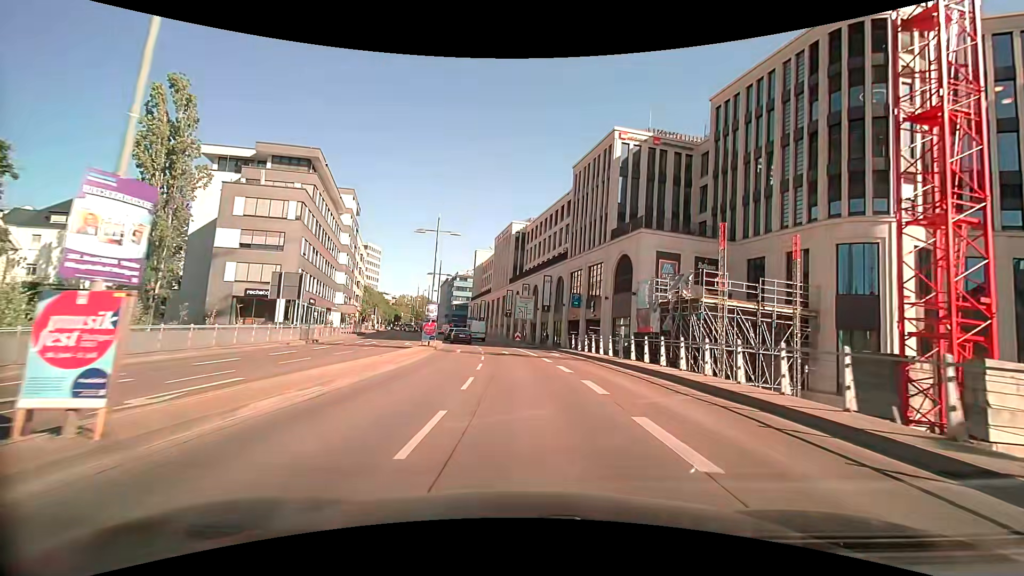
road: primary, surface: asphalt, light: Day
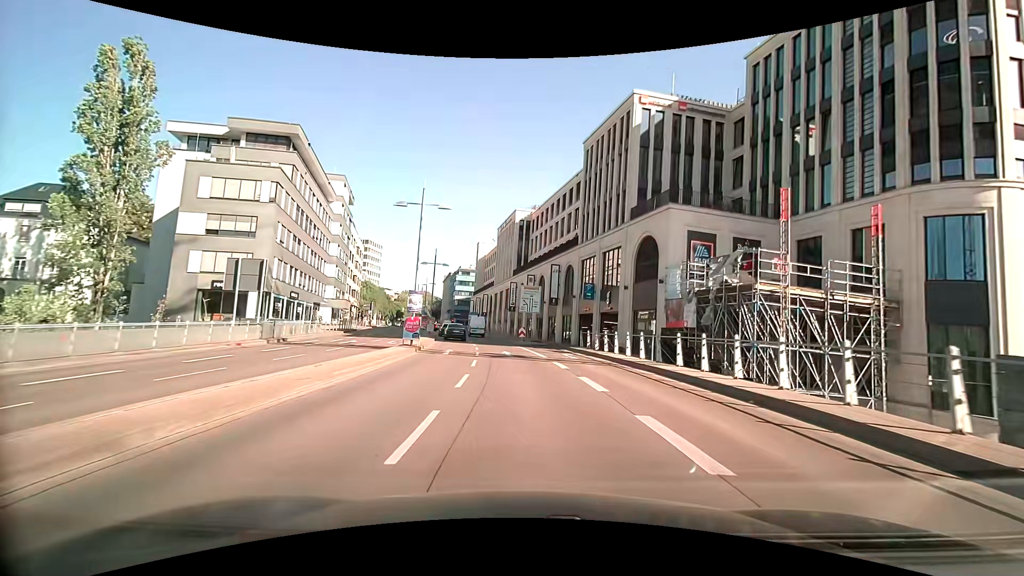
(0.0, +6.3) m; 0°
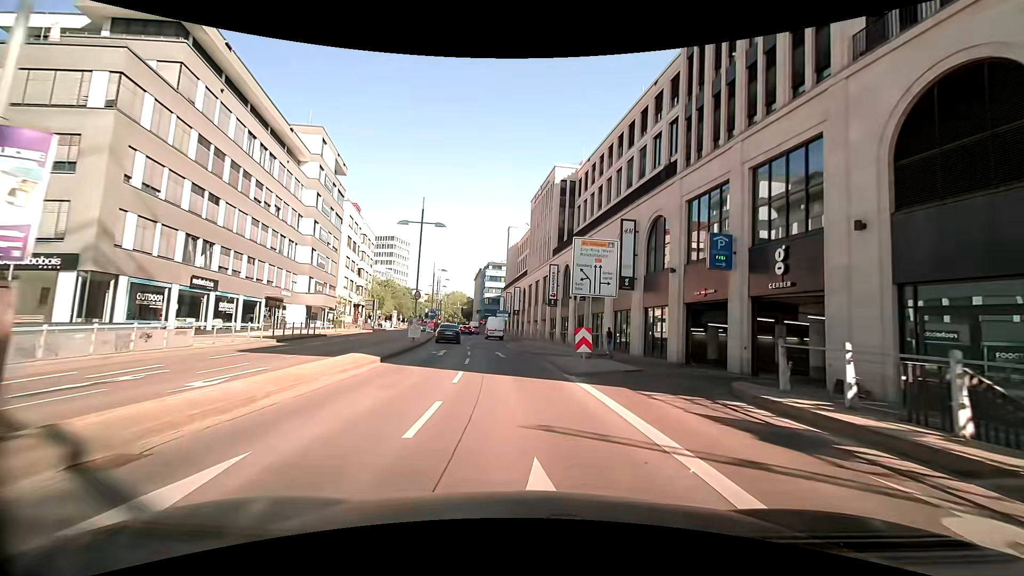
(-0.9, +22.7) m; -4°
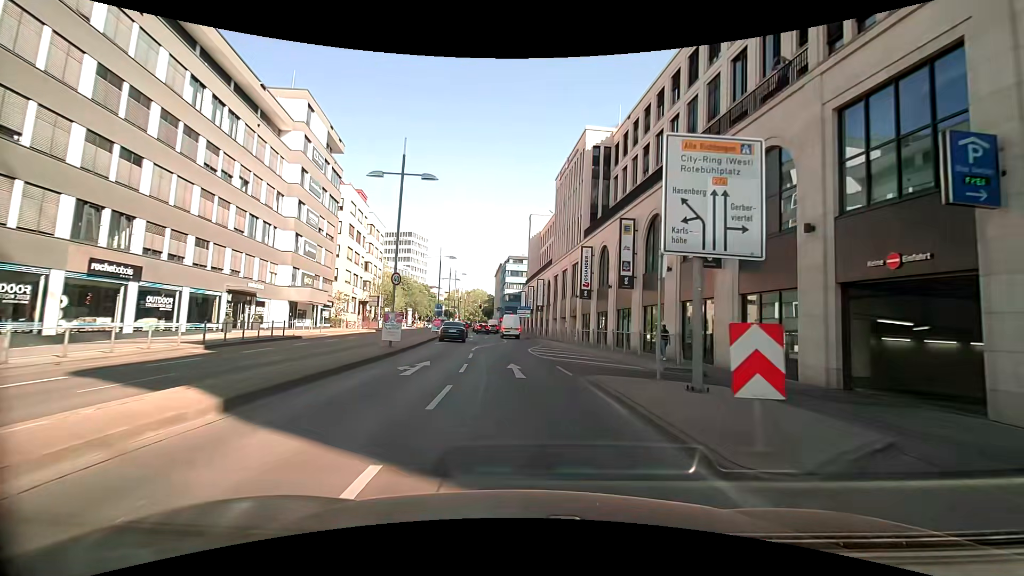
(-0.3, +10.3) m; -3°
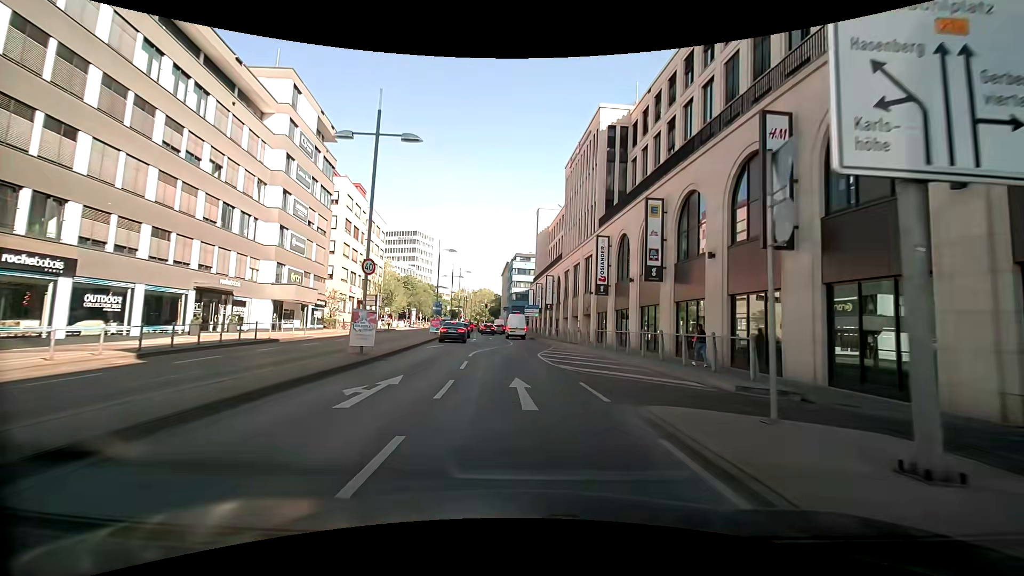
(0.0, +4.8) m; -1°
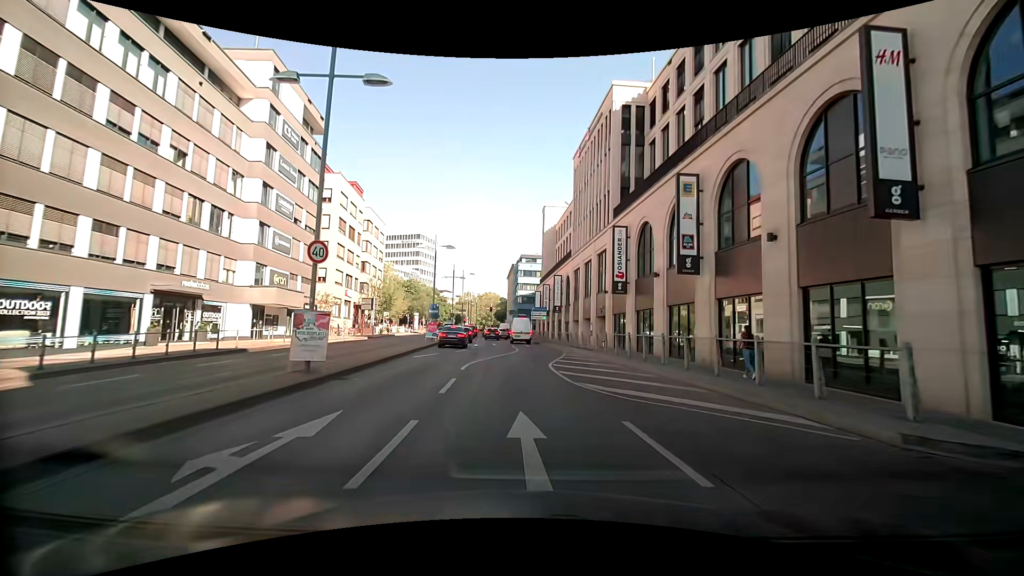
(0.0, +4.6) m; -3°
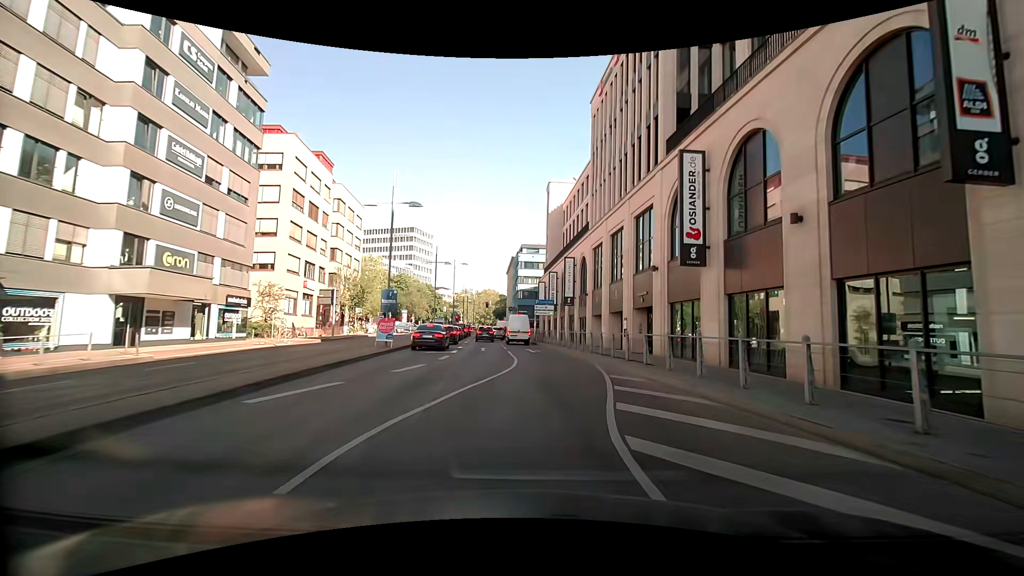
(+0.5, +13.7) m; +2°
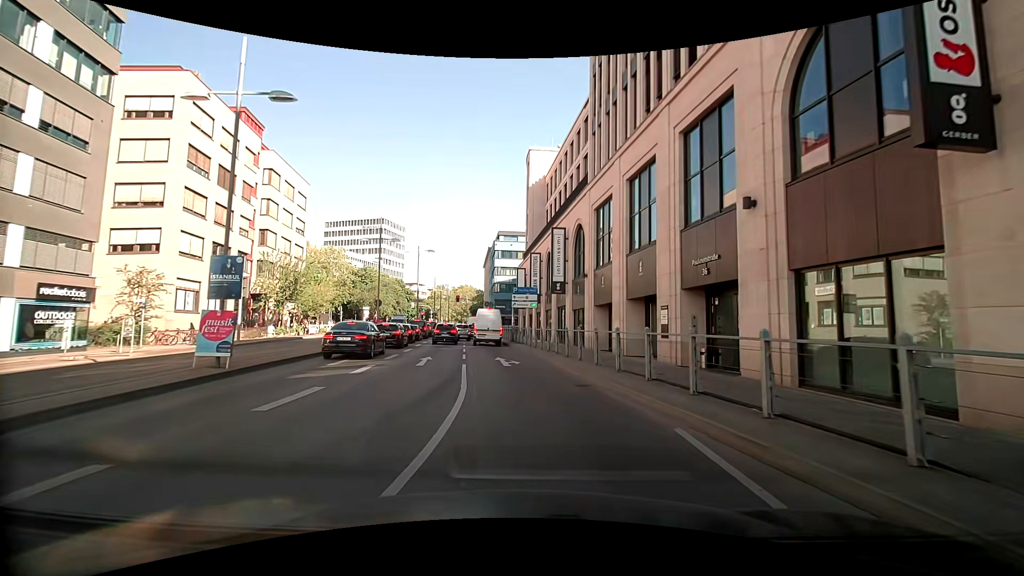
(+0.3, +12.4) m; +4°
